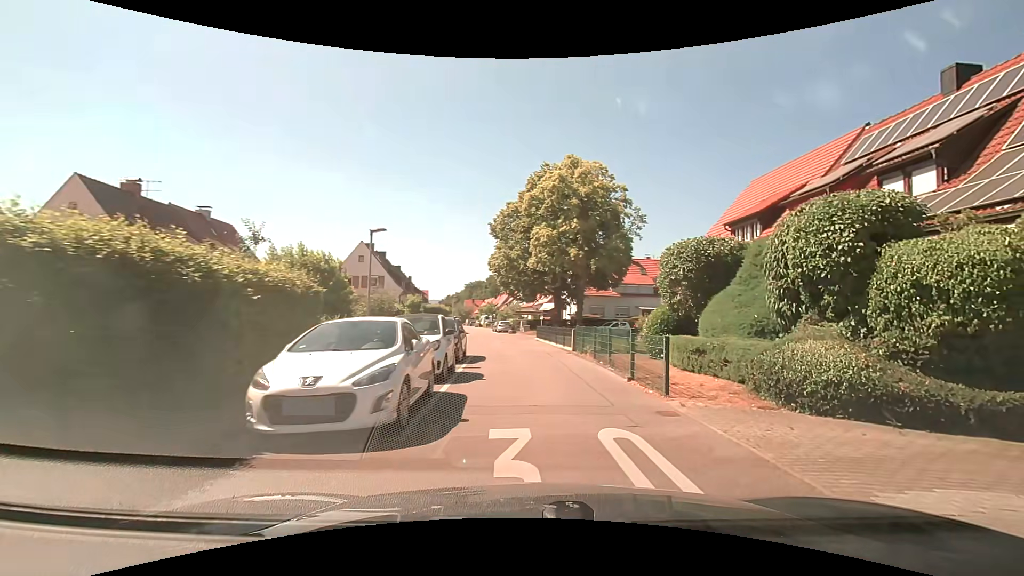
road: tertiary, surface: asphalt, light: Day
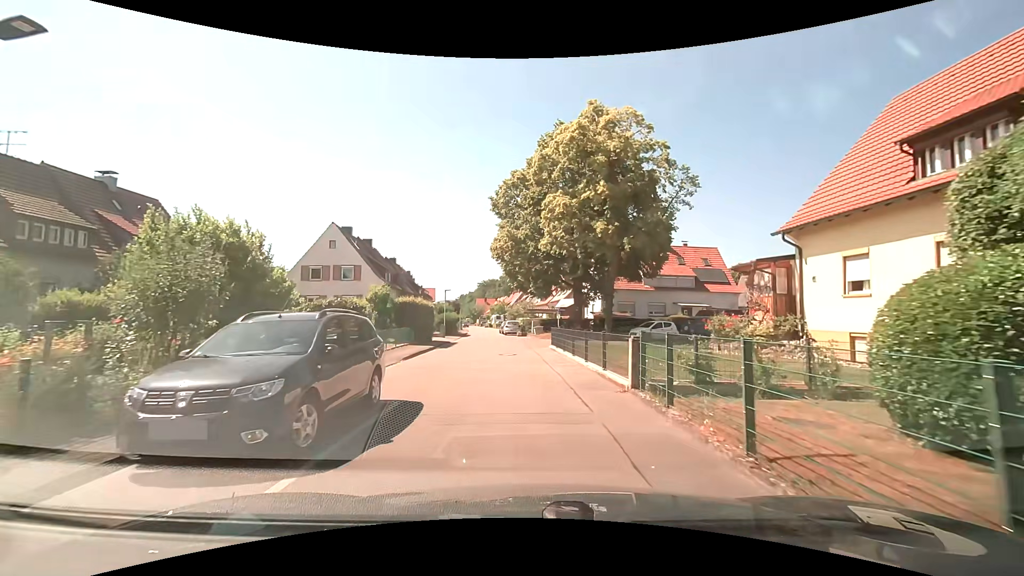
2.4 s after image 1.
(+0.7, +11.7) m; 0°
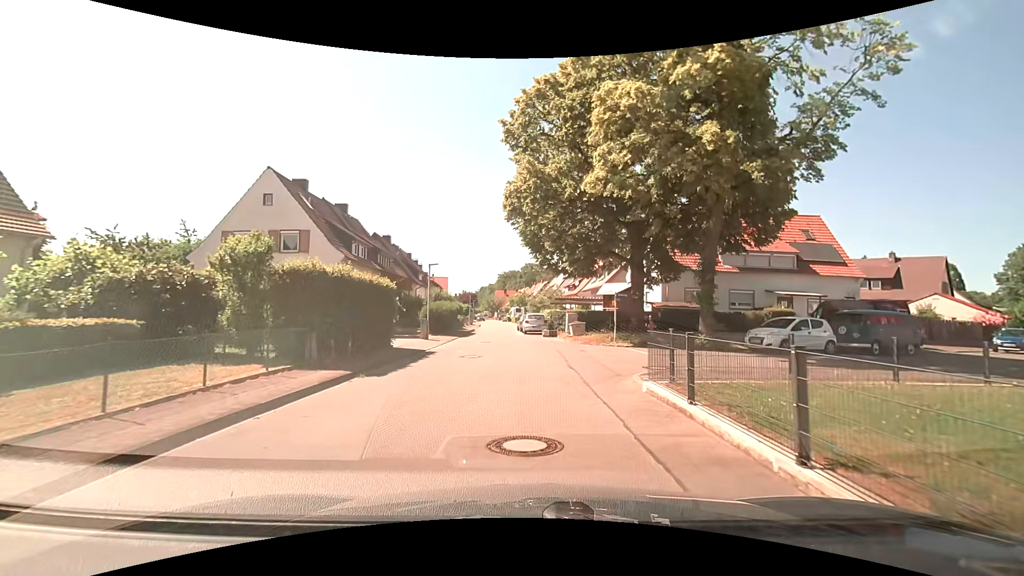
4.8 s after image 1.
(-0.5, +15.3) m; -3°
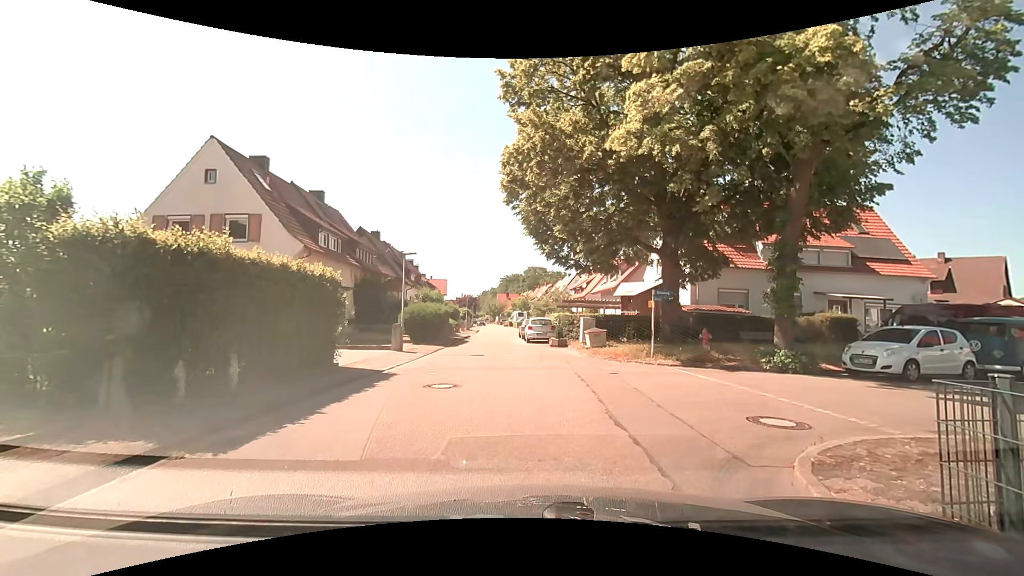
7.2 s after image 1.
(0.0, +5.5) m; 0°
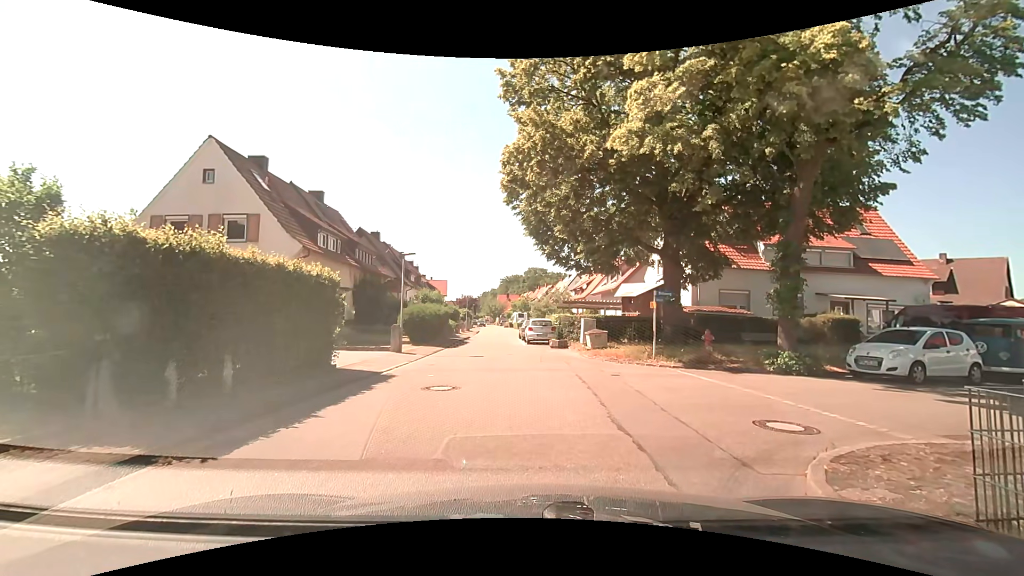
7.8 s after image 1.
(0.0, +0.2) m; 0°
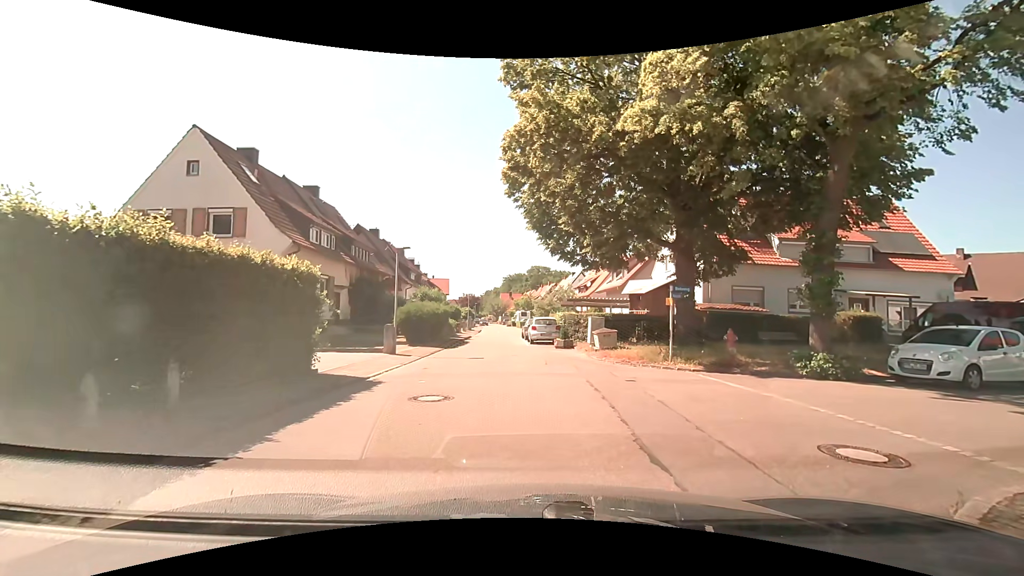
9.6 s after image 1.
(0.0, +1.4) m; 0°
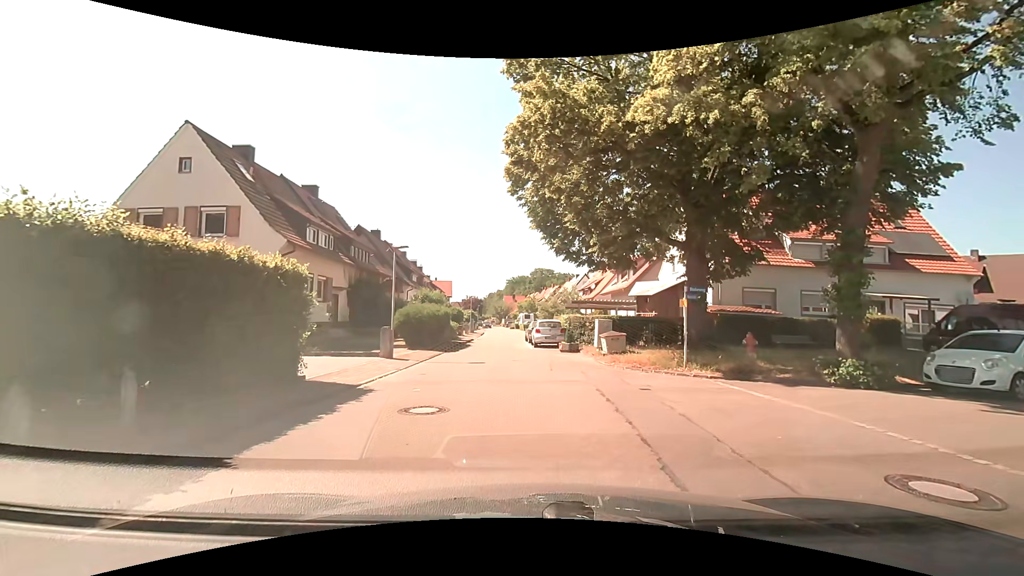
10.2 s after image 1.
(0.0, +1.0) m; -1°
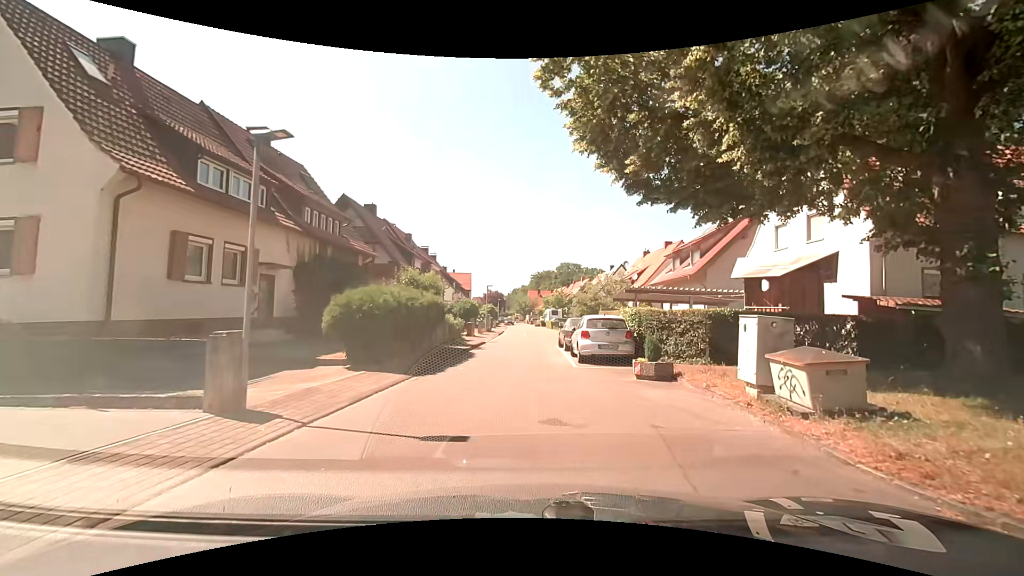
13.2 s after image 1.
(-0.4, +11.0) m; -2°
